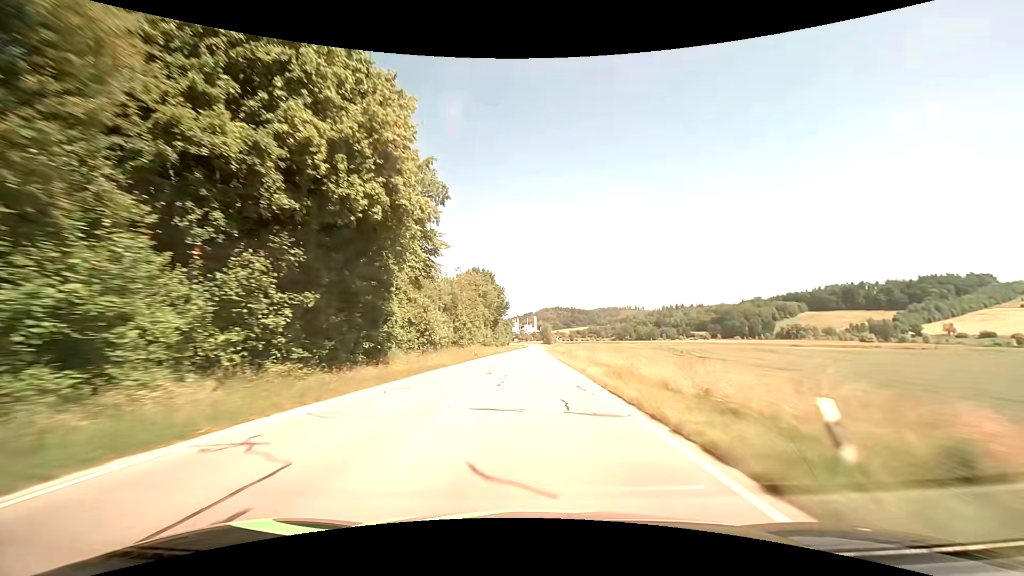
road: secondary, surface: asphalt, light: Day
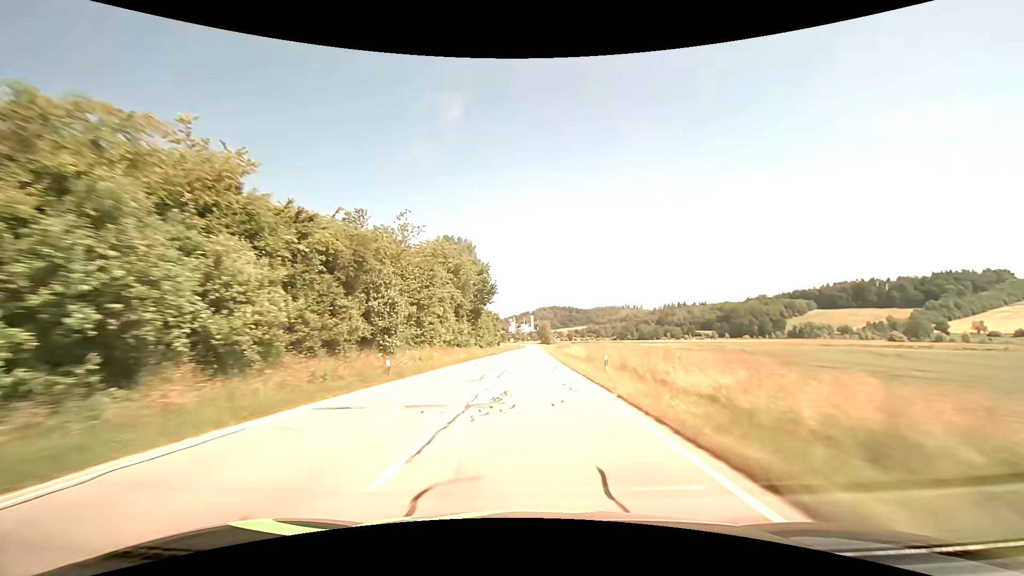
(+0.2, +30.1) m; +1°
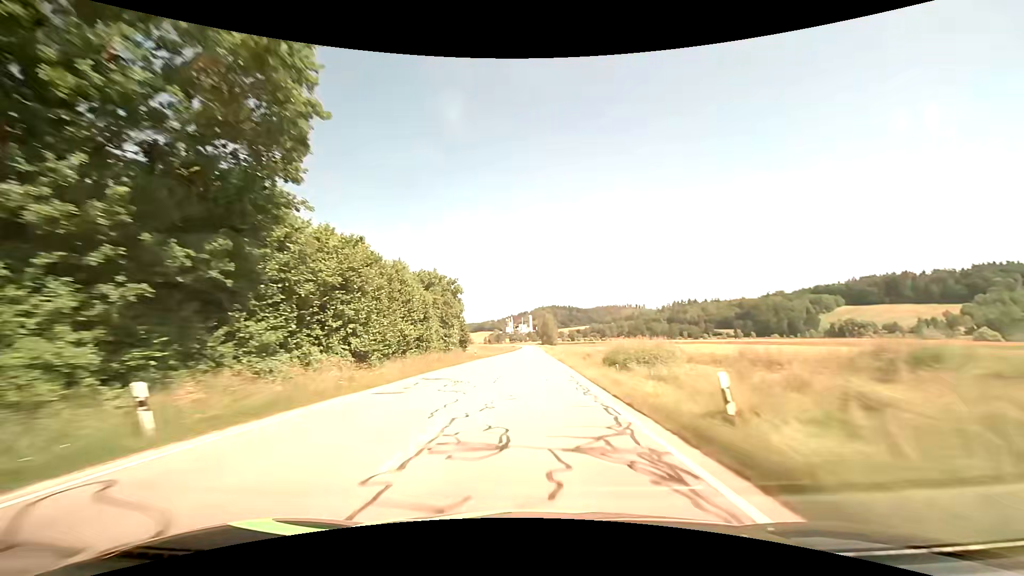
(+0.1, +60.0) m; 0°
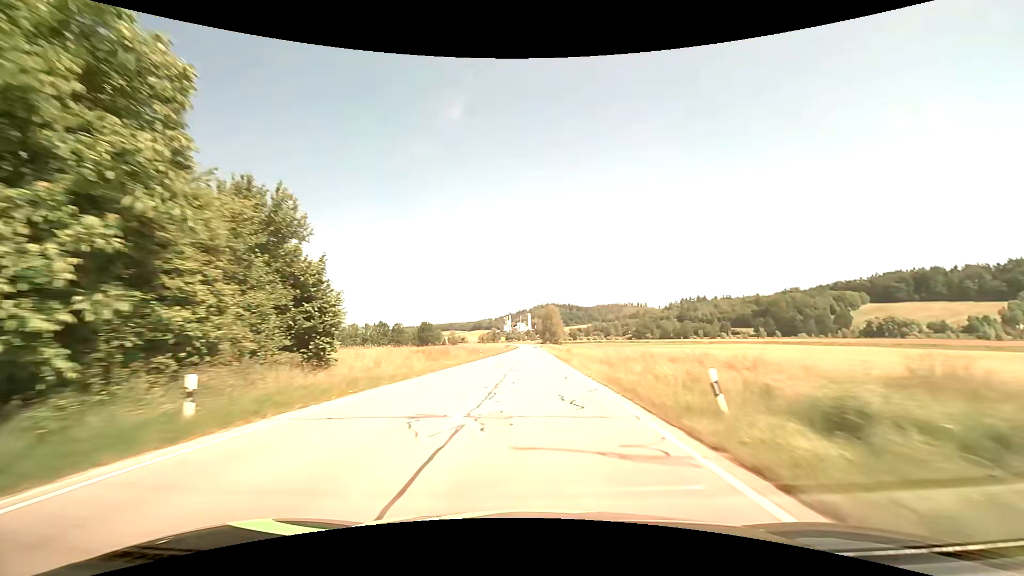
(-0.1, +44.7) m; 0°
